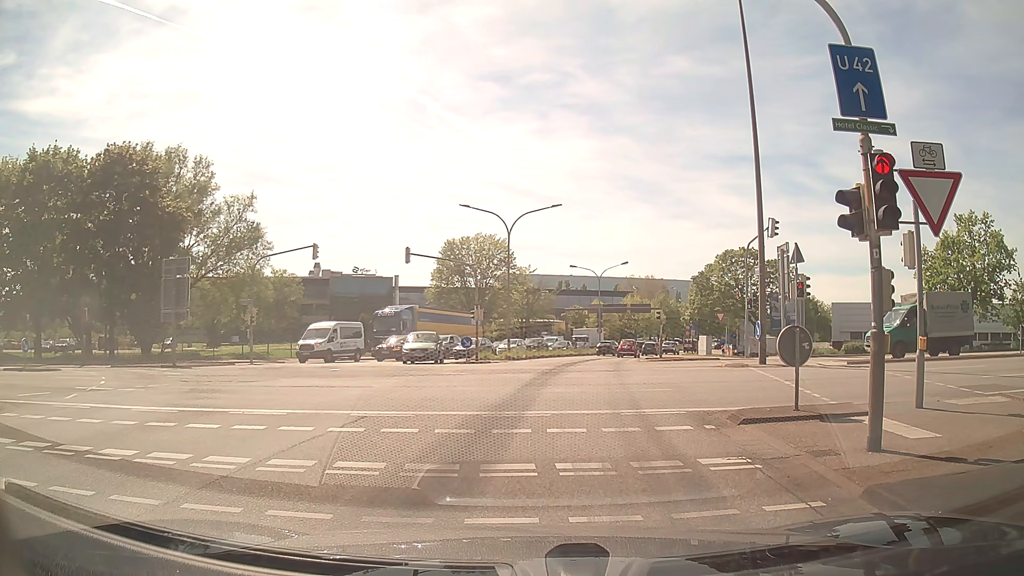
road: trunk_link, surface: asphalt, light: Day
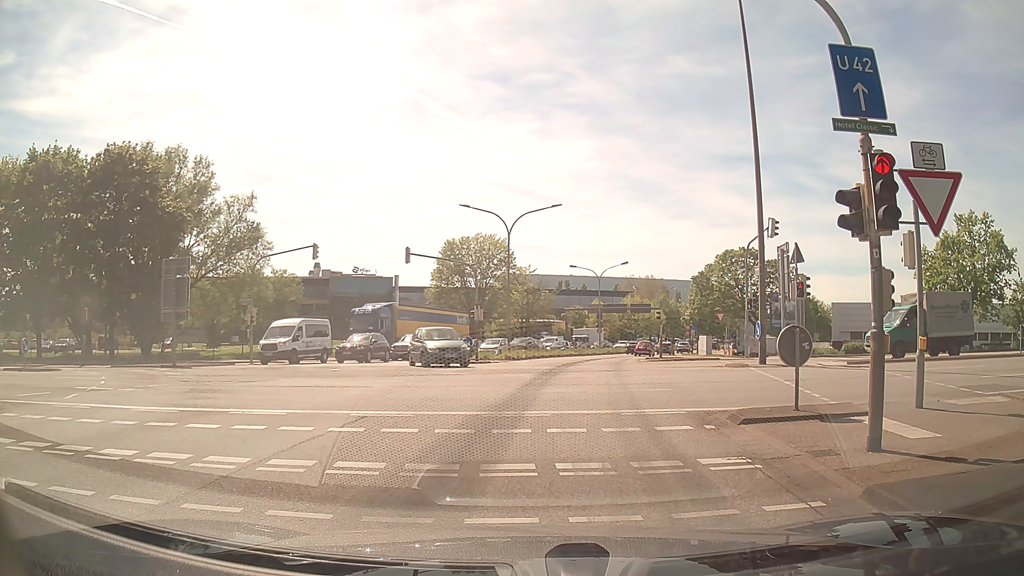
(0.0, 0.0) m; 0°
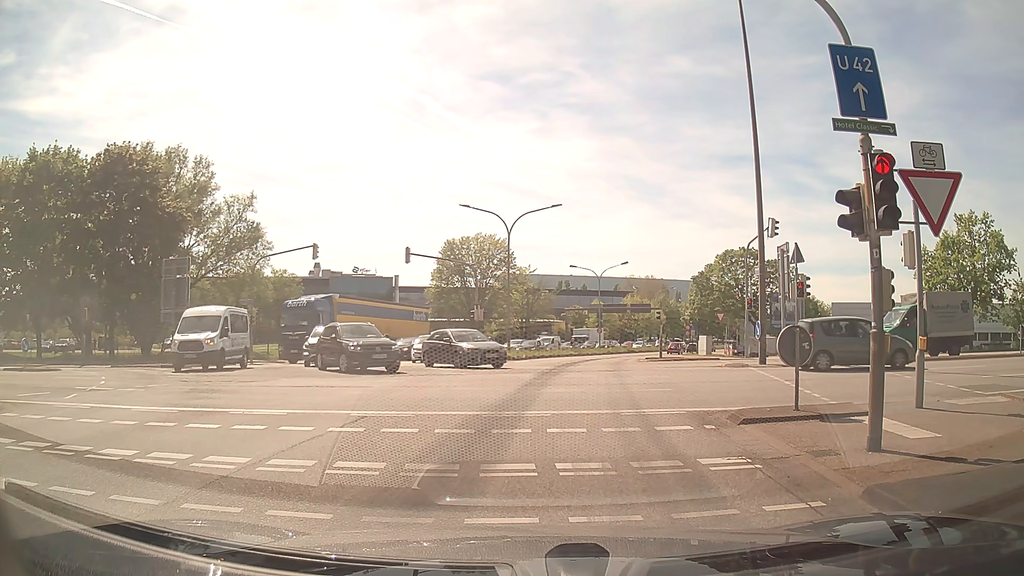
(0.0, 0.0) m; 0°
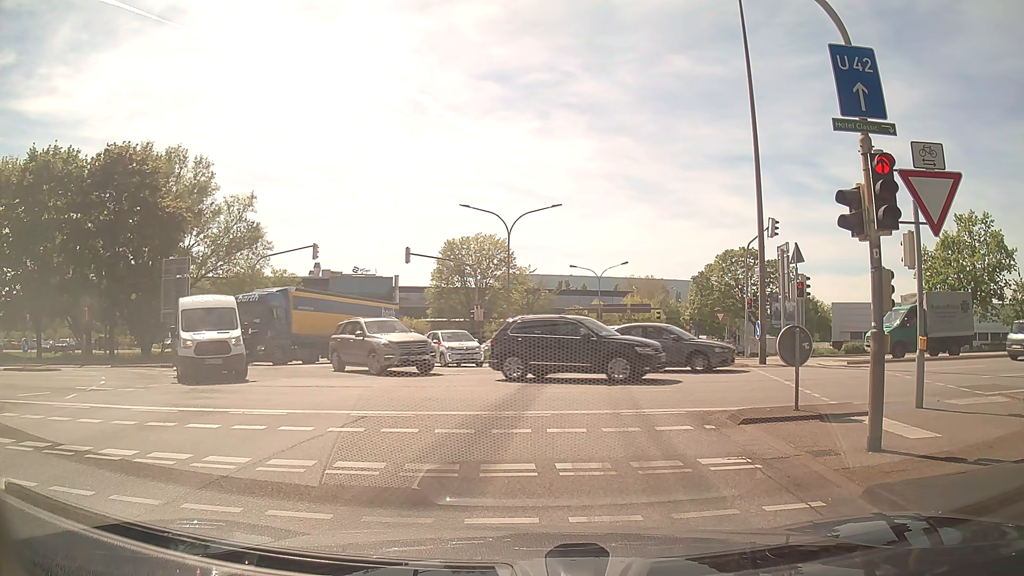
(0.0, 0.0) m; 0°
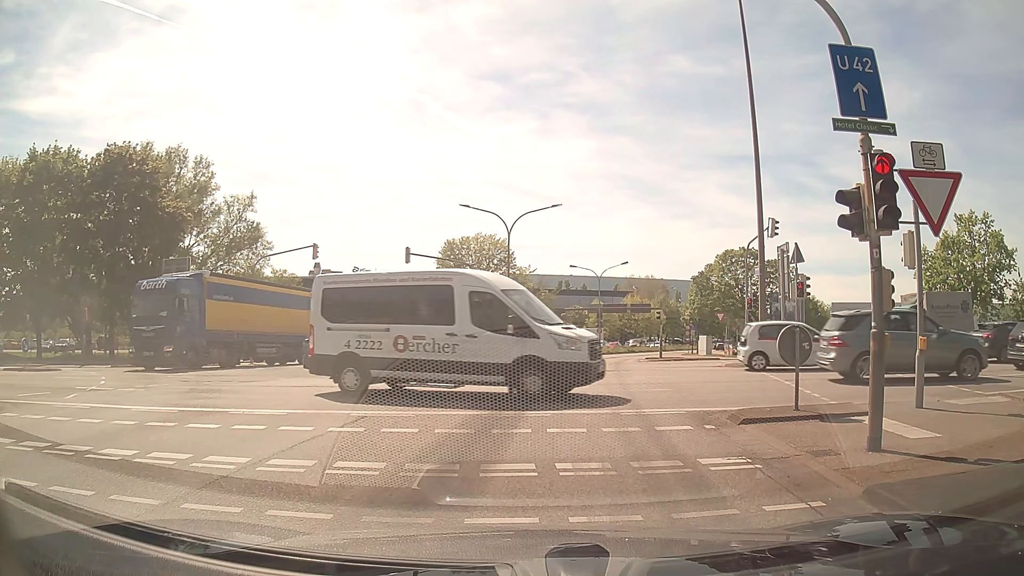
(0.0, 0.0) m; 0°
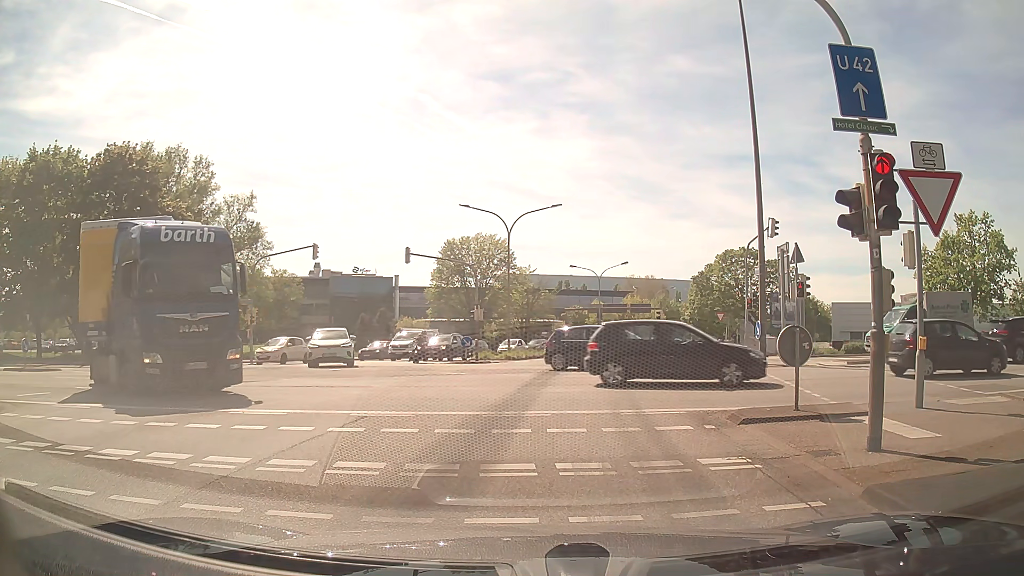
(0.0, 0.0) m; 0°
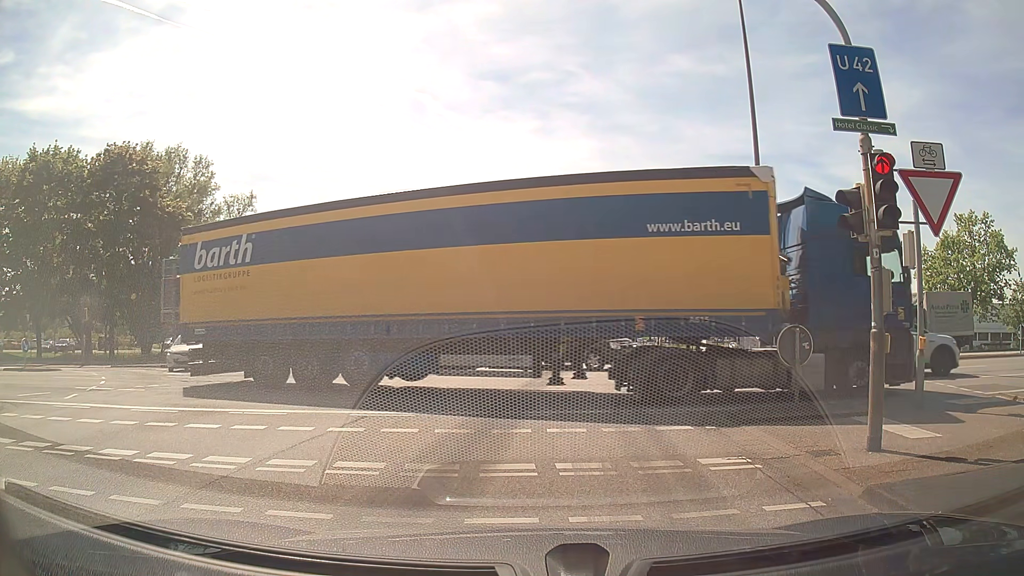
(0.0, 0.0) m; 0°
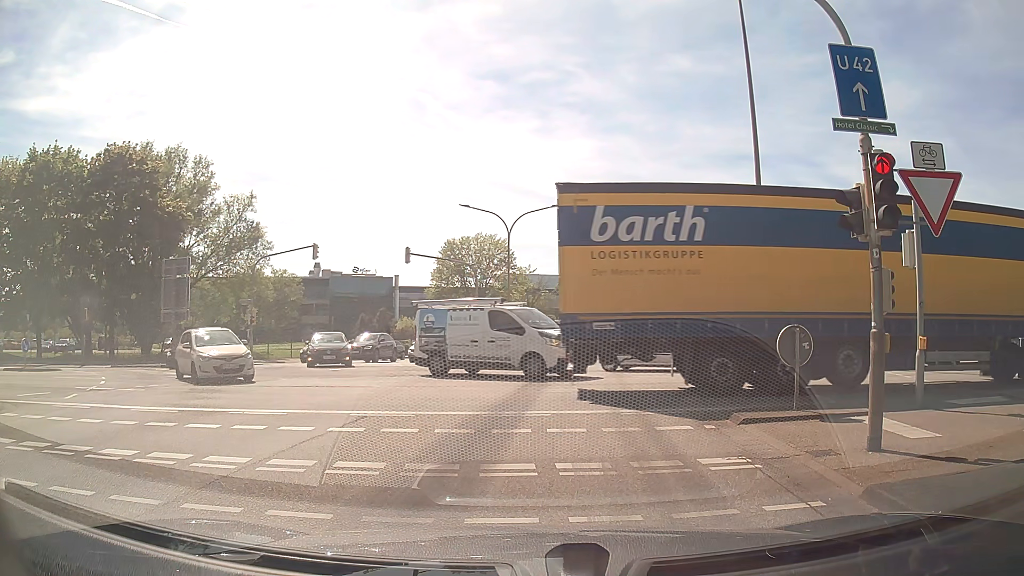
(0.0, 0.0) m; 0°
